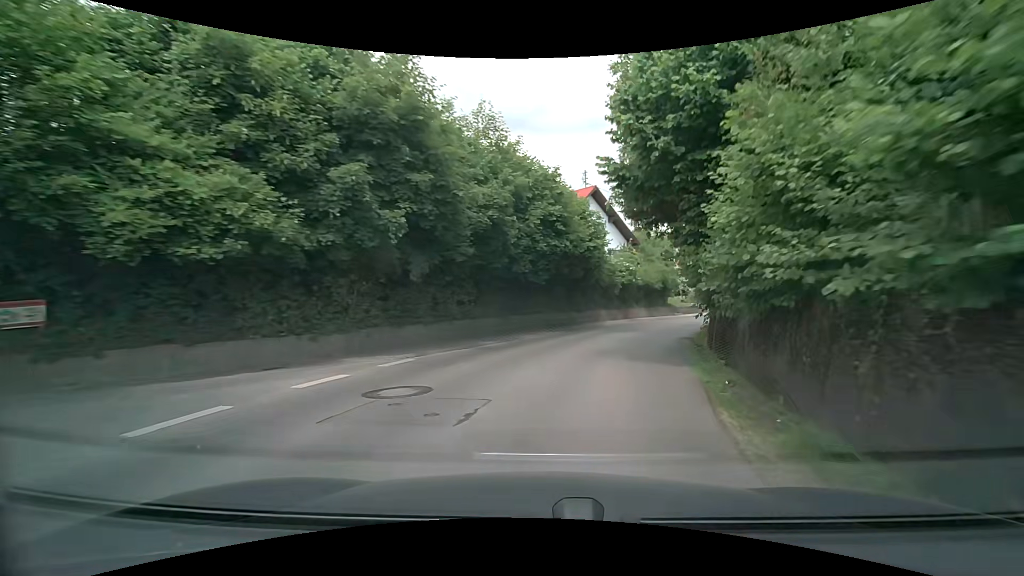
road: secondary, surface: asphalt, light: Day
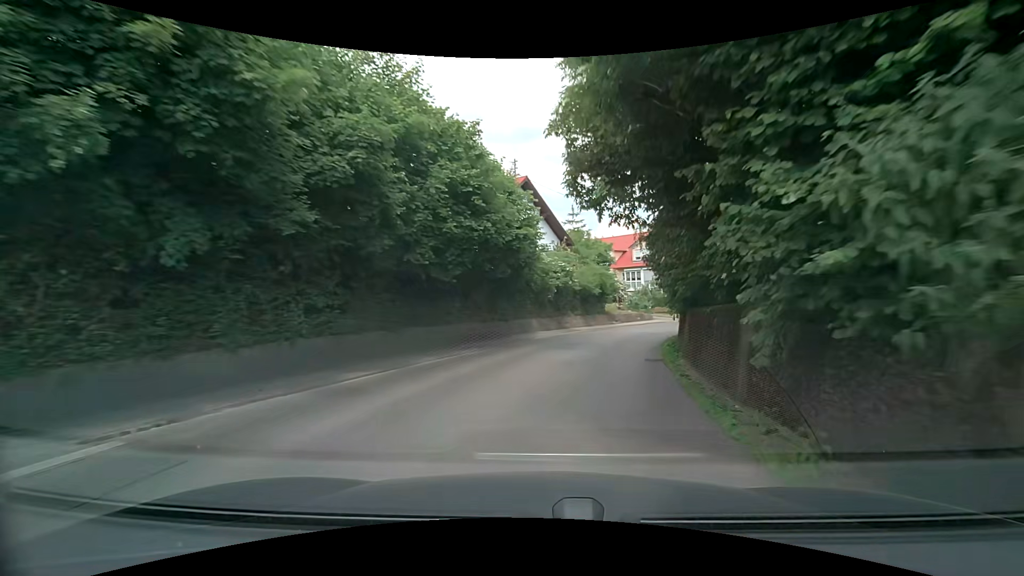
(+0.5, +6.8) m; +8°
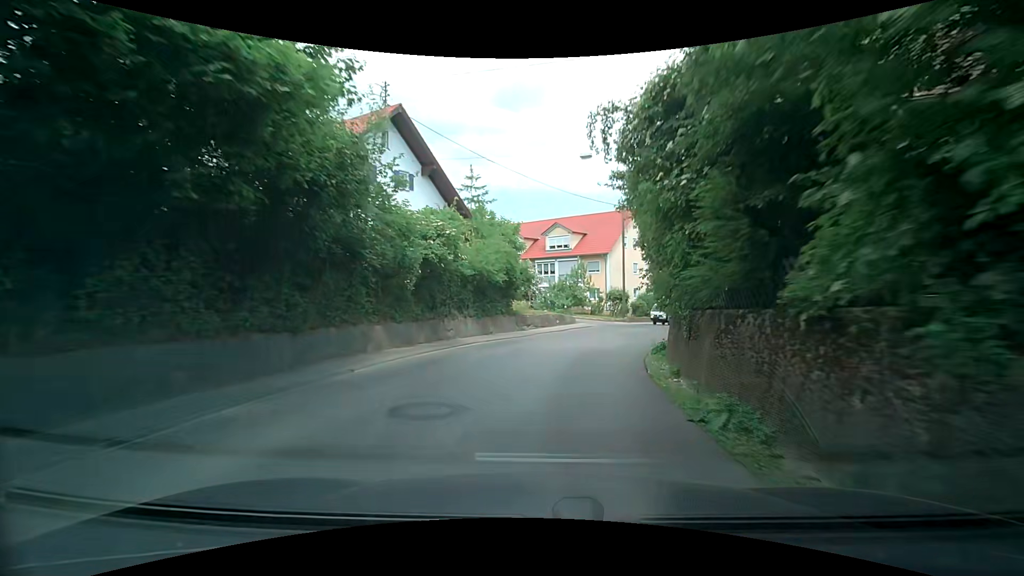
(+1.6, +14.1) m; +11°
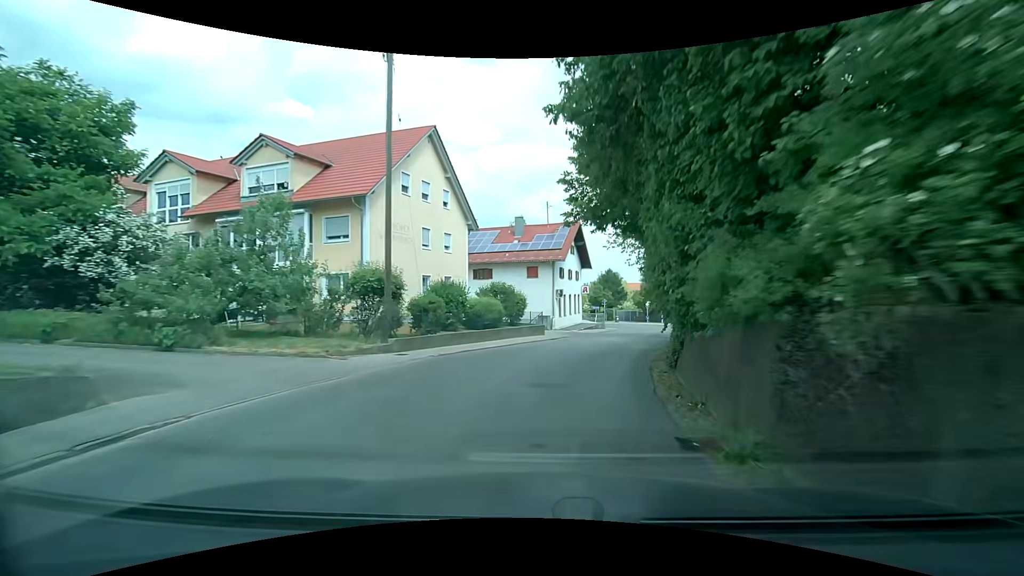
(+5.3, +27.0) m; +23°
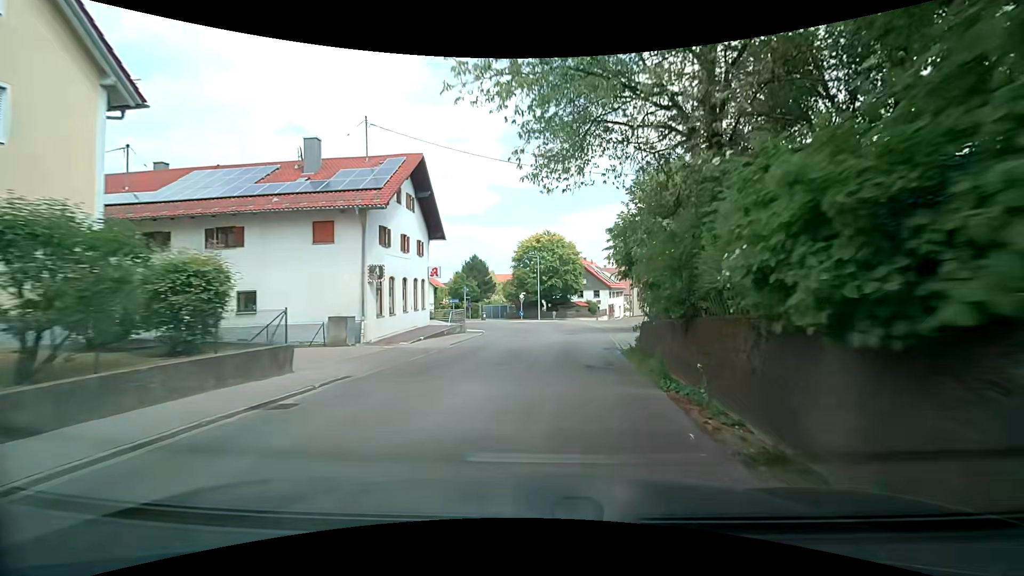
(+2.5, +20.1) m; +17°
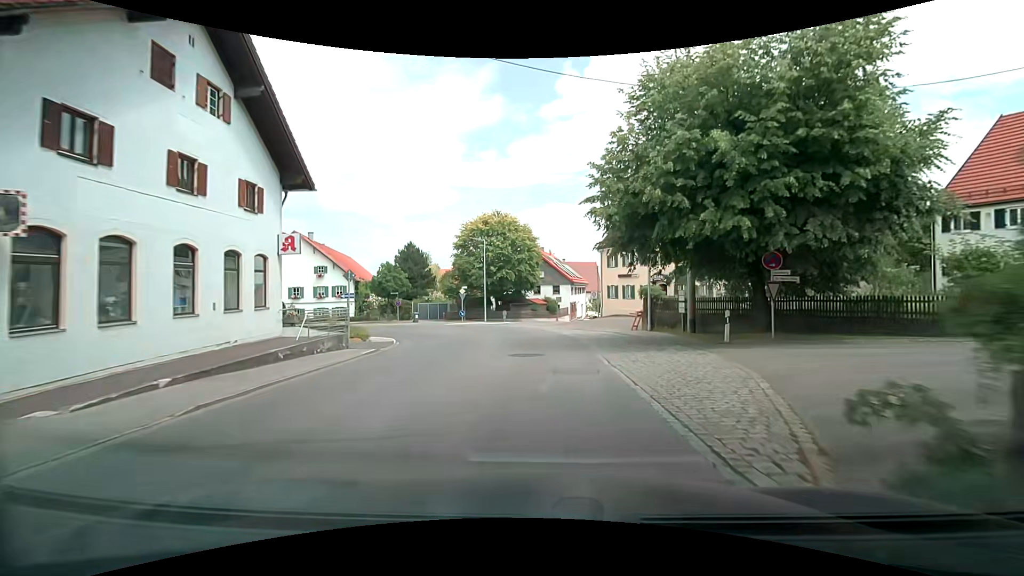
(+0.6, +14.1) m; +3°
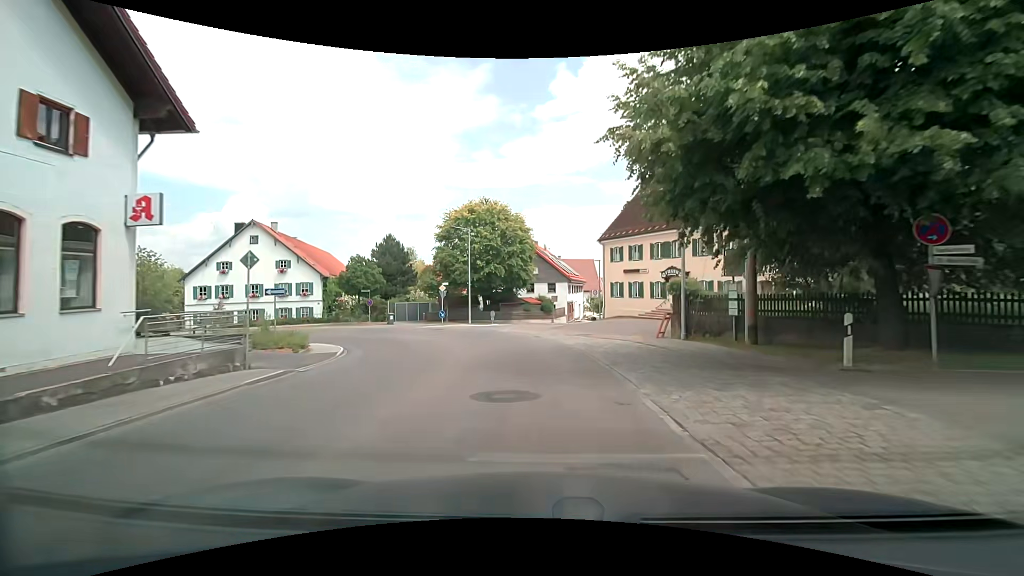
(+0.2, +6.9) m; +2°
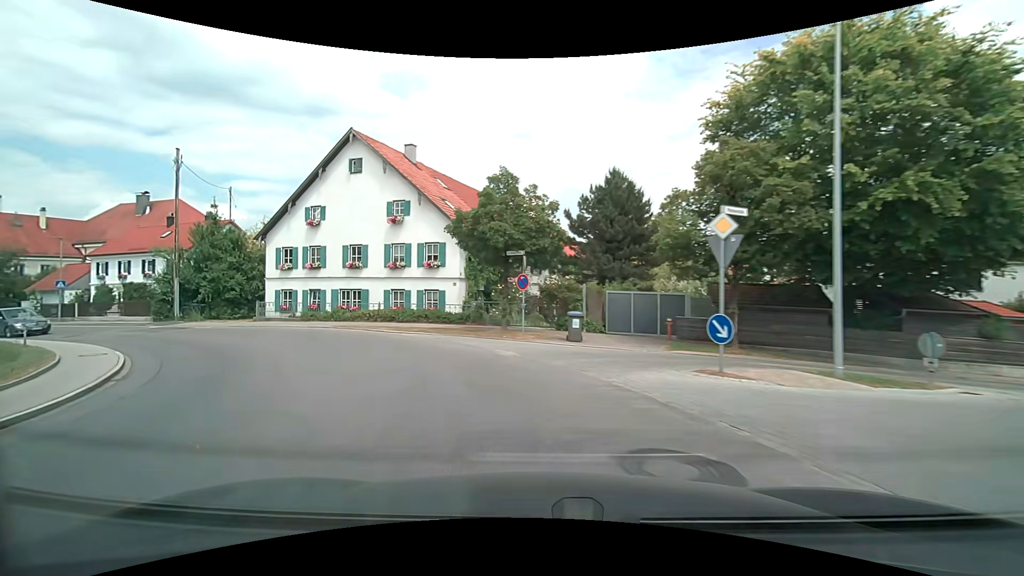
(-4.6, +29.6) m; -29°
(-2, +10) (-7, +18) (-15, +25) (-24, +29) (-33, +31) (-43, +33) (-53, +36) (-62, +39) (-72, +42) (-81, +45) m
